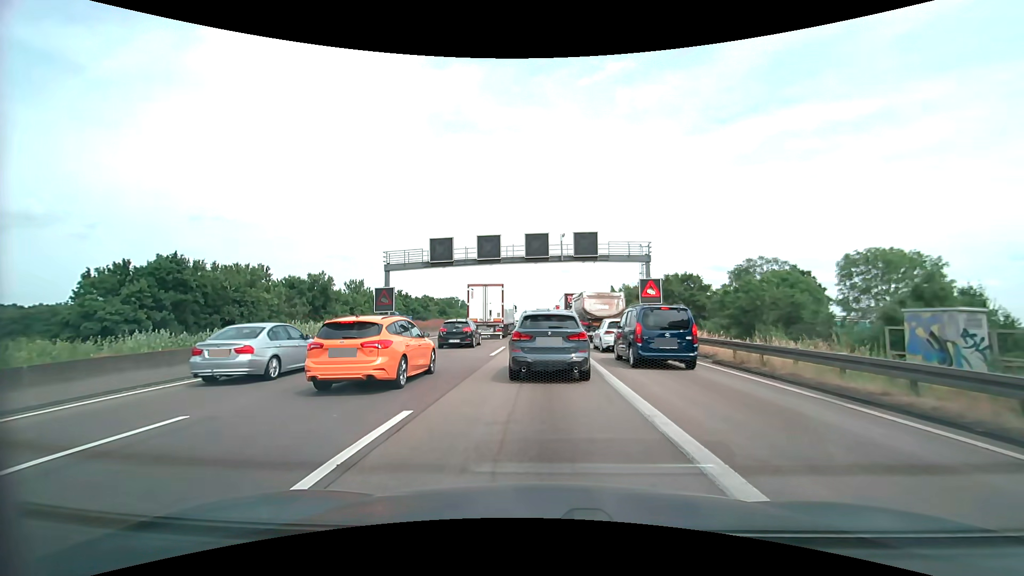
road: motorway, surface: asphalt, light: Day
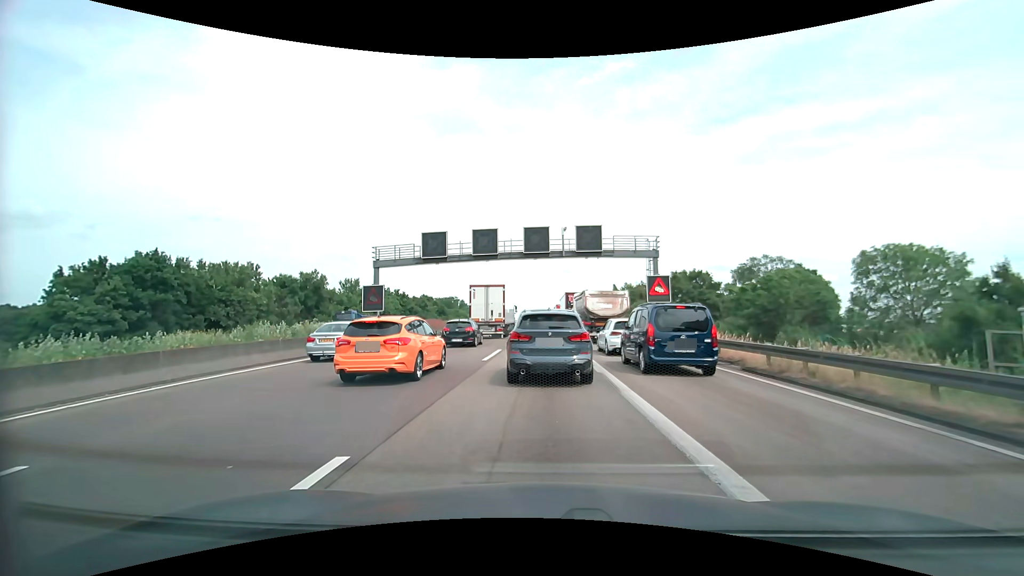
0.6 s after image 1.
(0.0, +2.5) m; +1°
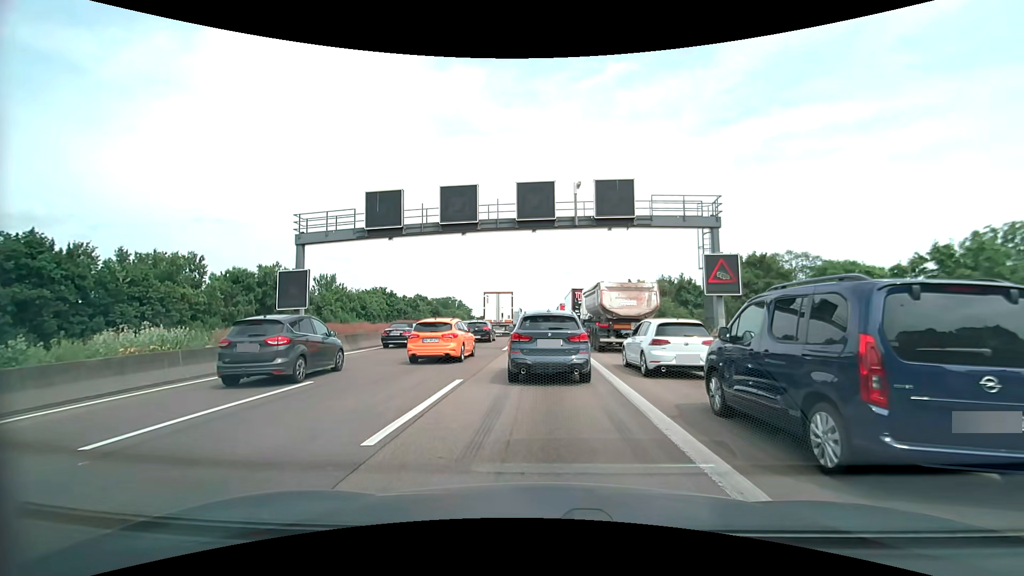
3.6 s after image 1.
(-0.1, +11.4) m; 0°
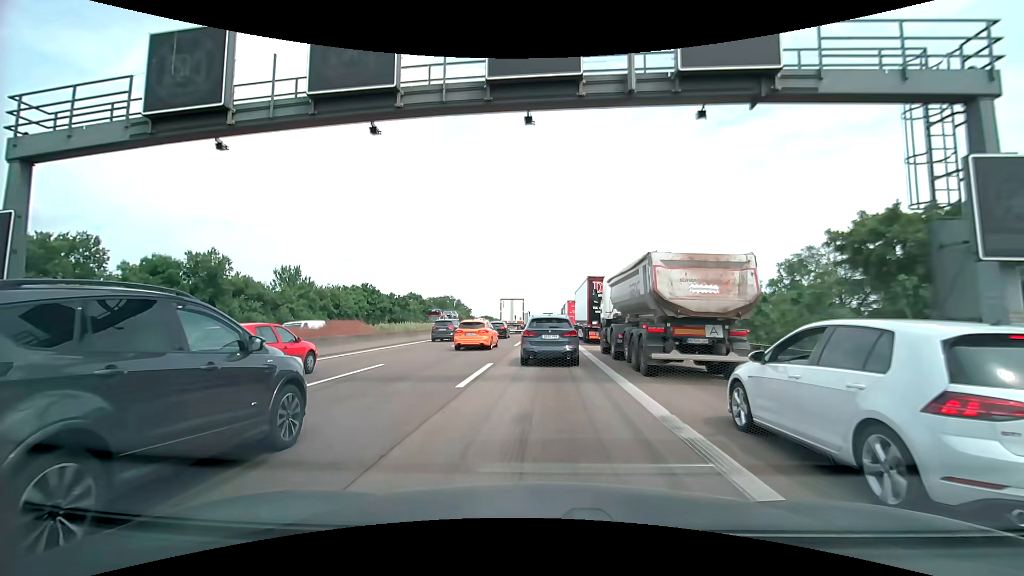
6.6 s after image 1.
(-0.2, +13.6) m; -1°
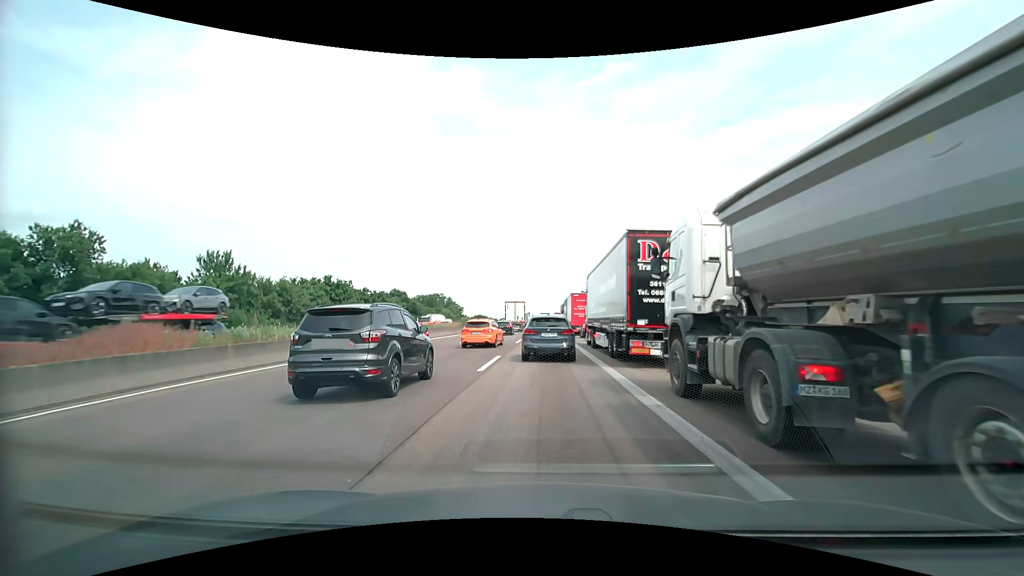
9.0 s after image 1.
(0.0, +14.9) m; 0°
(0, +10) (0, +20) (0, +30) (0, +40) (0, +50) (+1, +60) (+1, +70) (+1, +80) (+1, +90) (+1, +100) m
